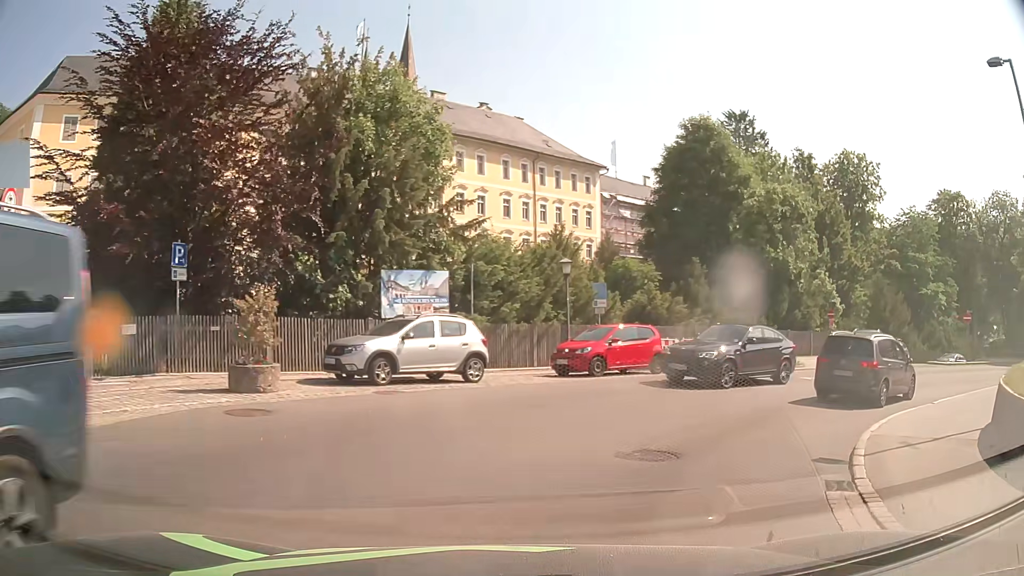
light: Day
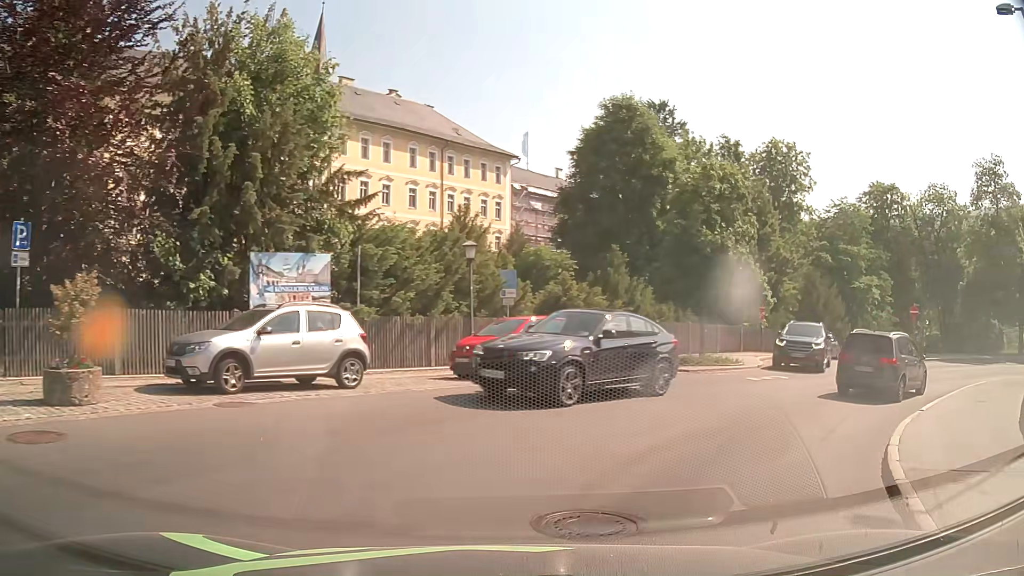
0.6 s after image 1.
(+0.2, +3.3) m; +8°
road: tertiary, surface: asphalt
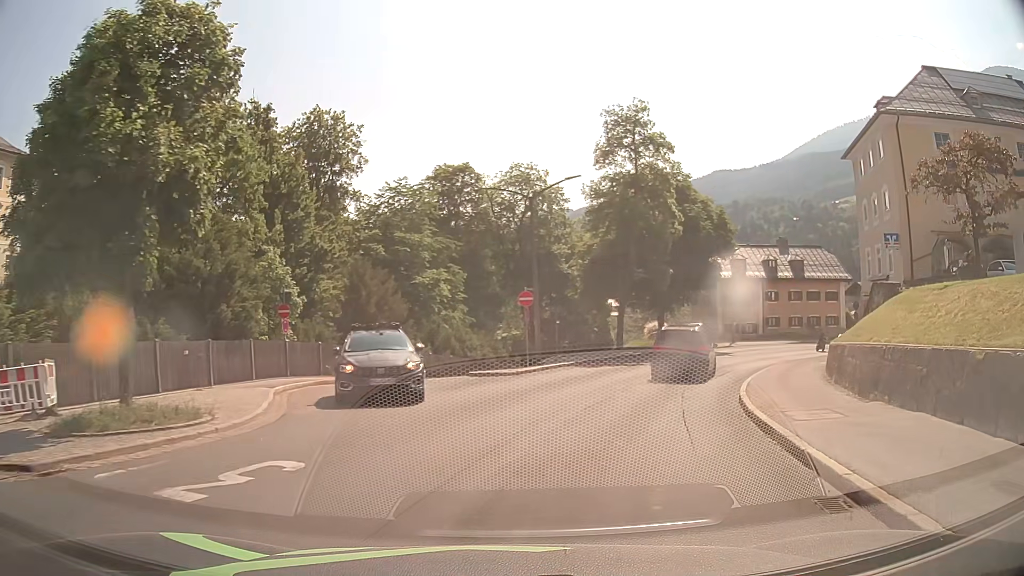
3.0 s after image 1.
(+4.6, +12.5) m; +38°
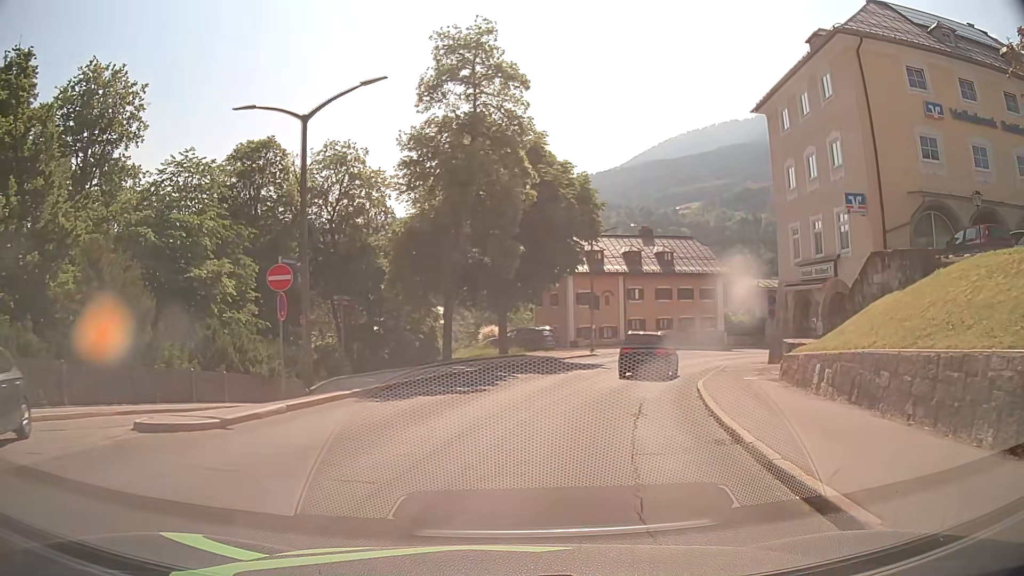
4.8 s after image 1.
(+1.6, +11.7) m; +14°
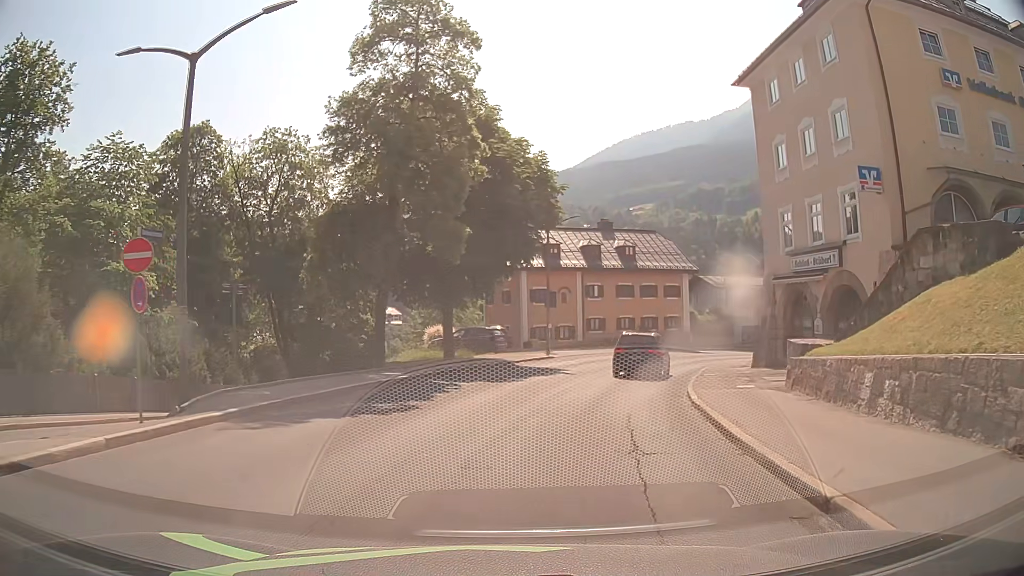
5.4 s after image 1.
(+0.2, +4.4) m; +4°
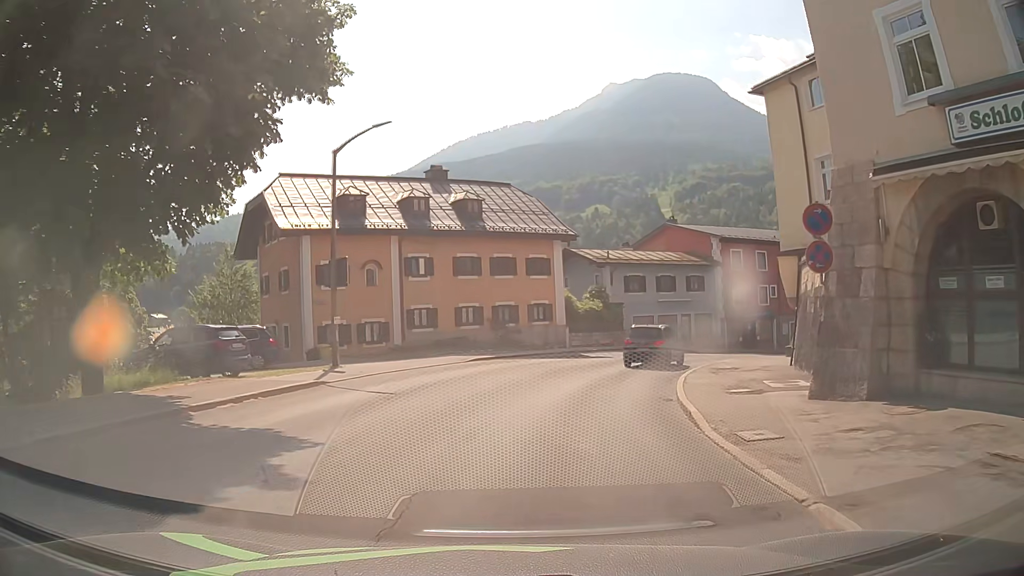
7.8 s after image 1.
(+2.4, +18.7) m; +13°
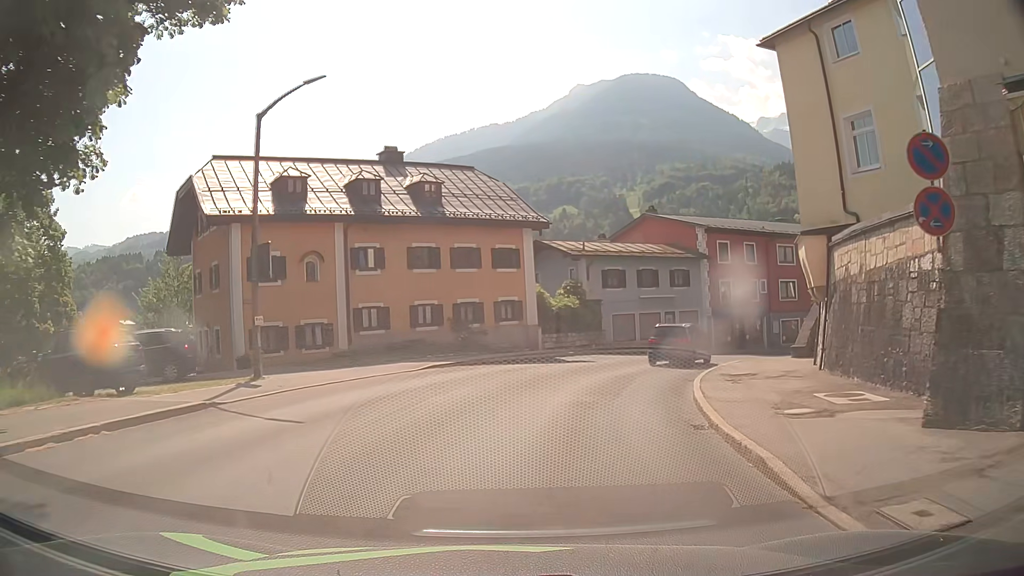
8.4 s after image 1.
(+0.1, +4.6) m; +3°
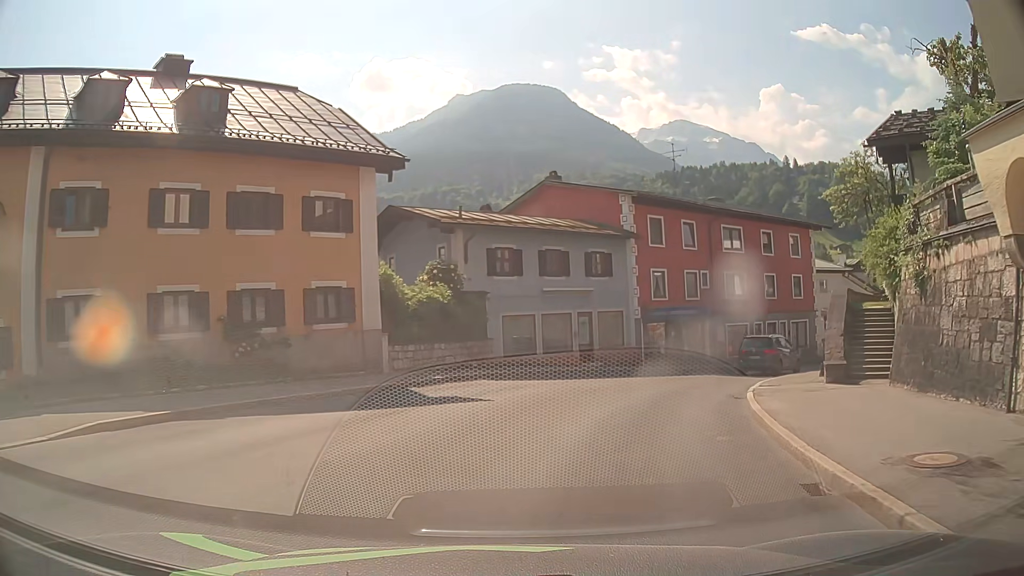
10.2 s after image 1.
(+1.1, +13.8) m; +11°
